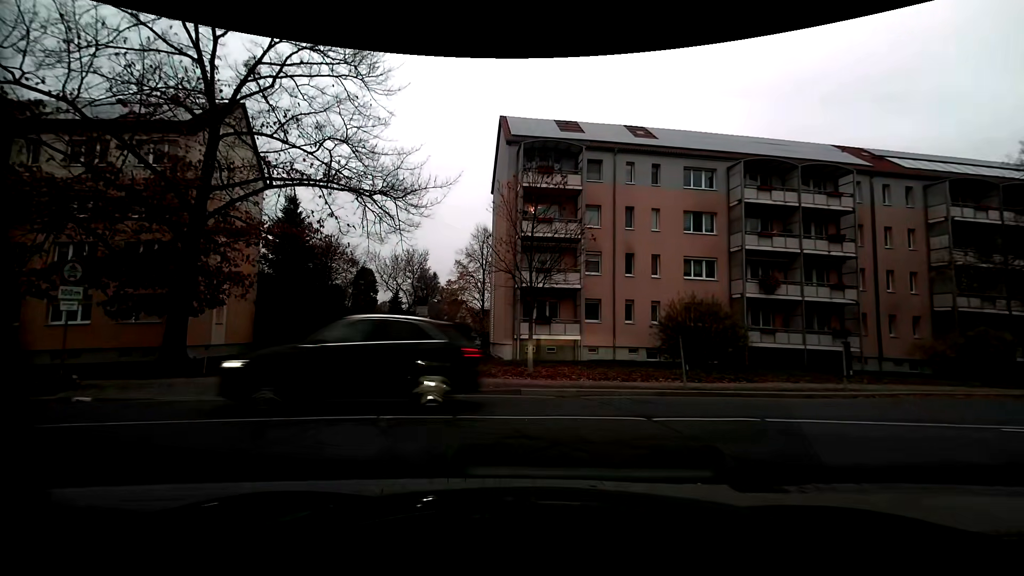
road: service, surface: paving_stones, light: Day
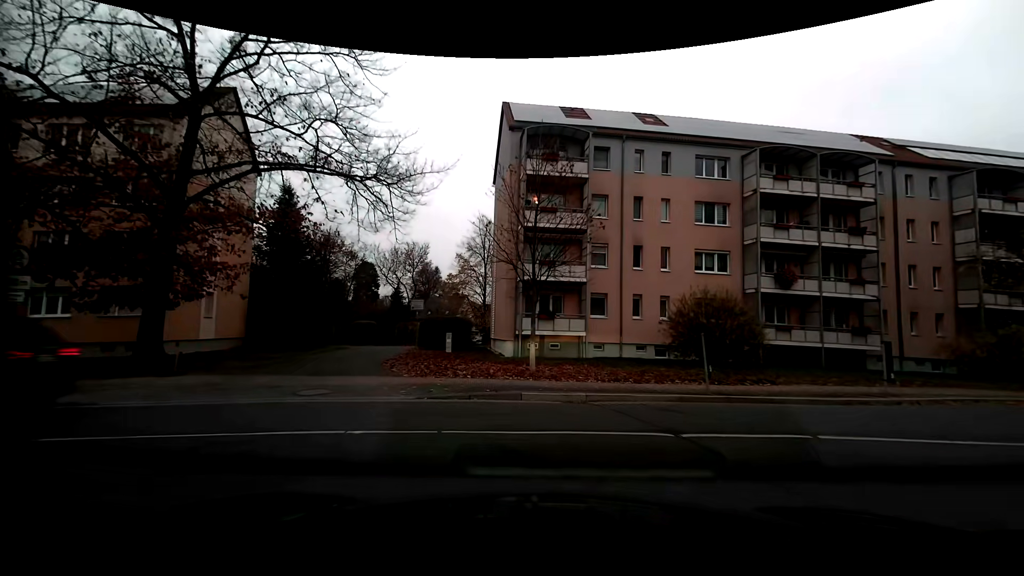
(0.0, +1.4) m; 0°
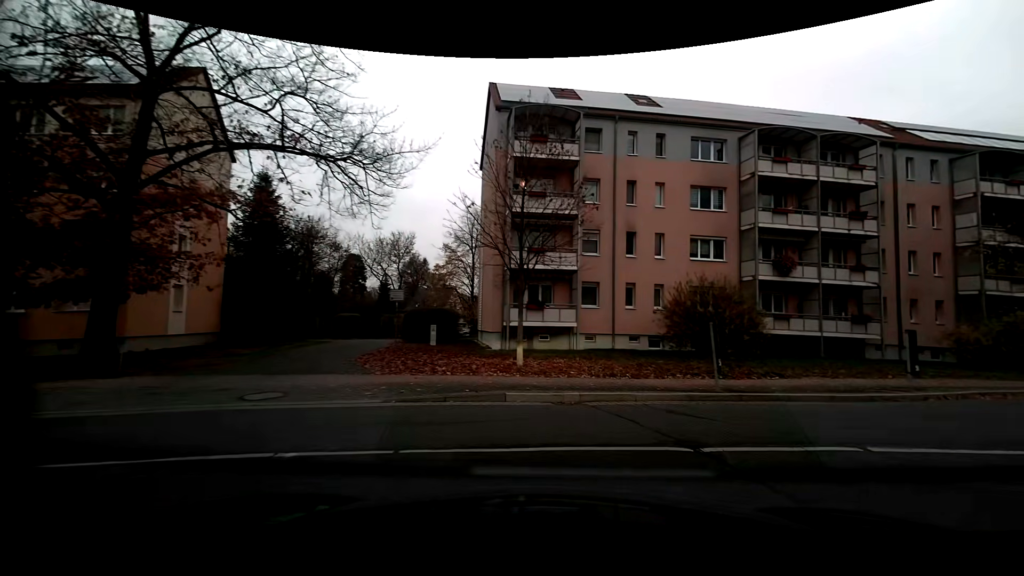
(0.0, +1.4) m; +1°
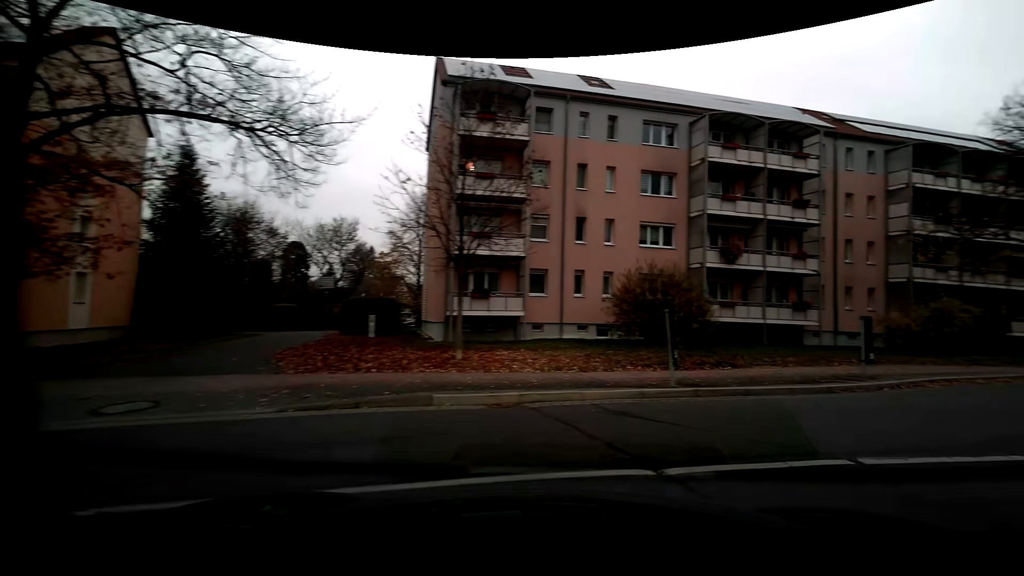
(+0.1, +1.3) m; +8°
